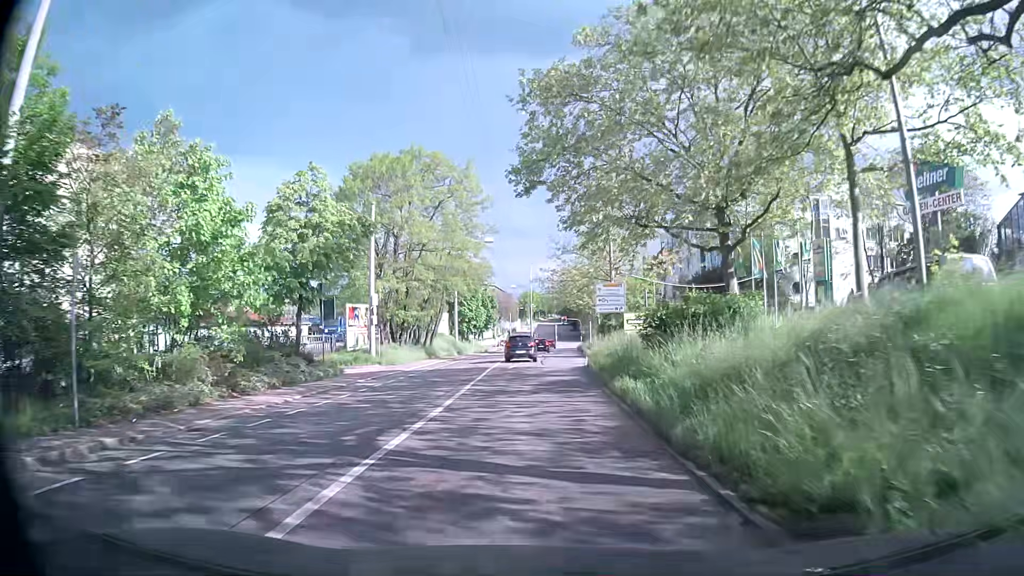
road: secondary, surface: asphalt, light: Day
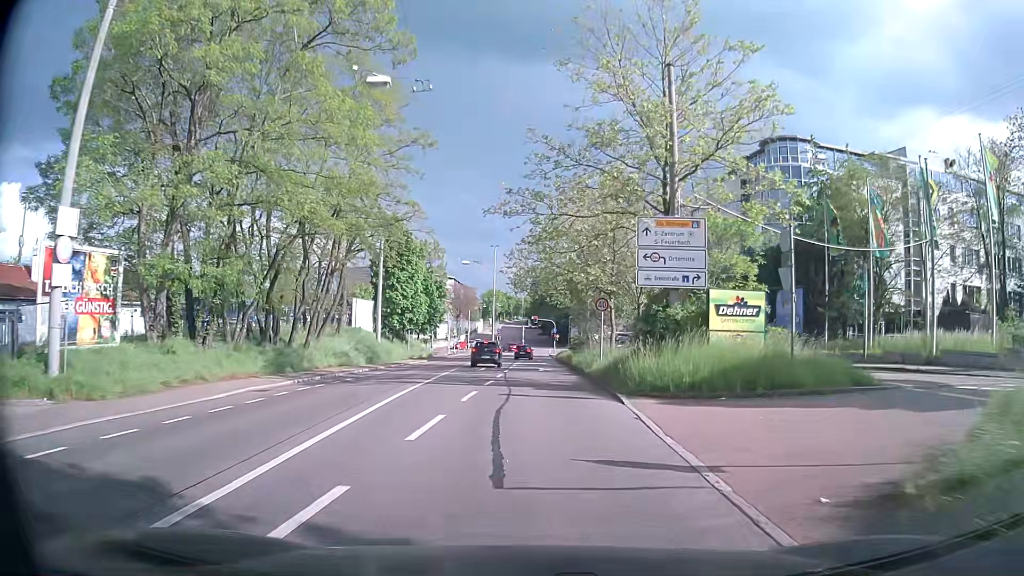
(+0.5, +26.8) m; +3°
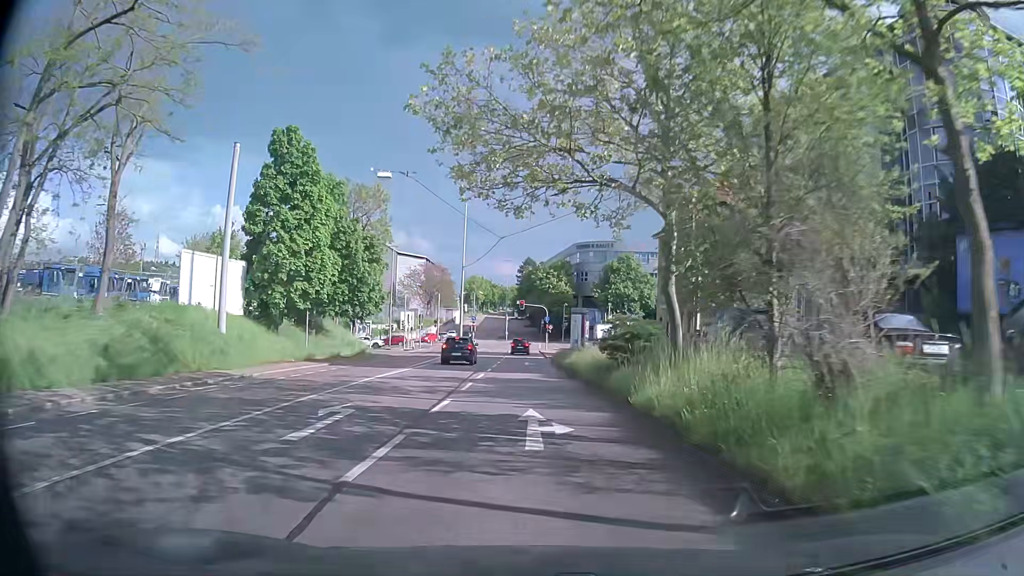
(+0.5, +26.8) m; +2°
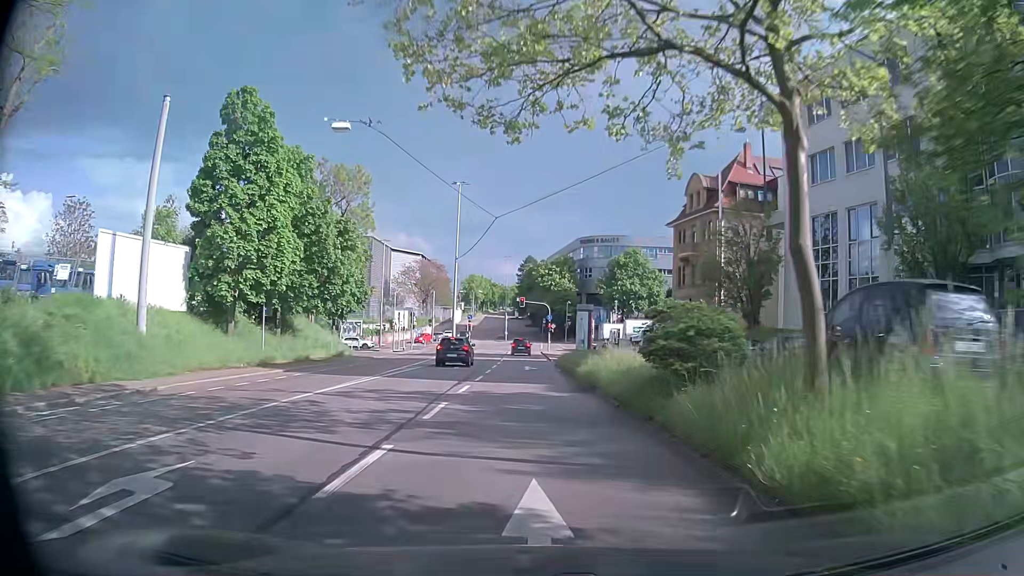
(0.0, +6.7) m; 0°
(0, +10) (0, +20) (0, +30) (0, +40) (0, +50) (0, +60) (-1, +70) (-1, +80) (-1, +90) (-1, +100) m
